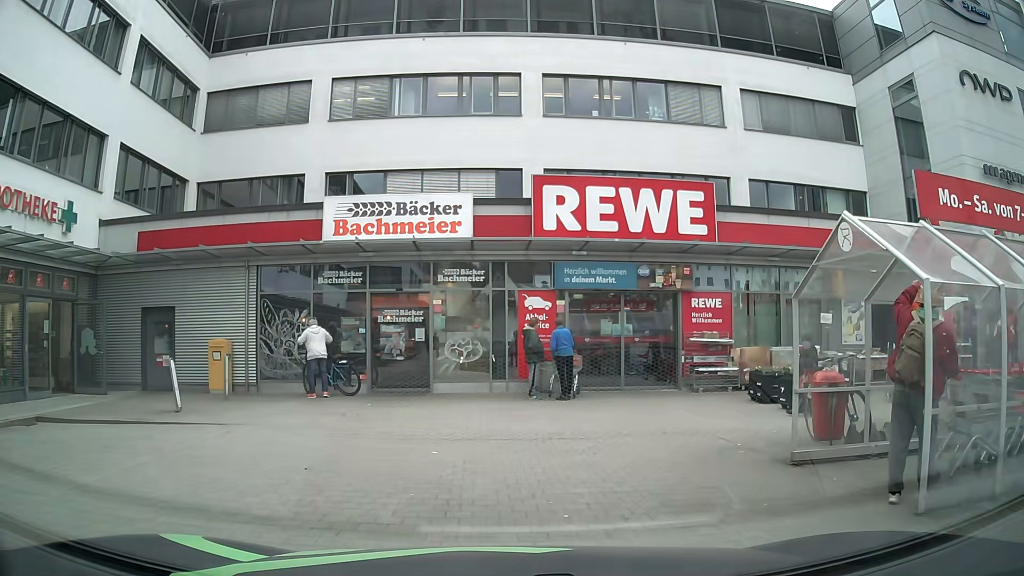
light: Day
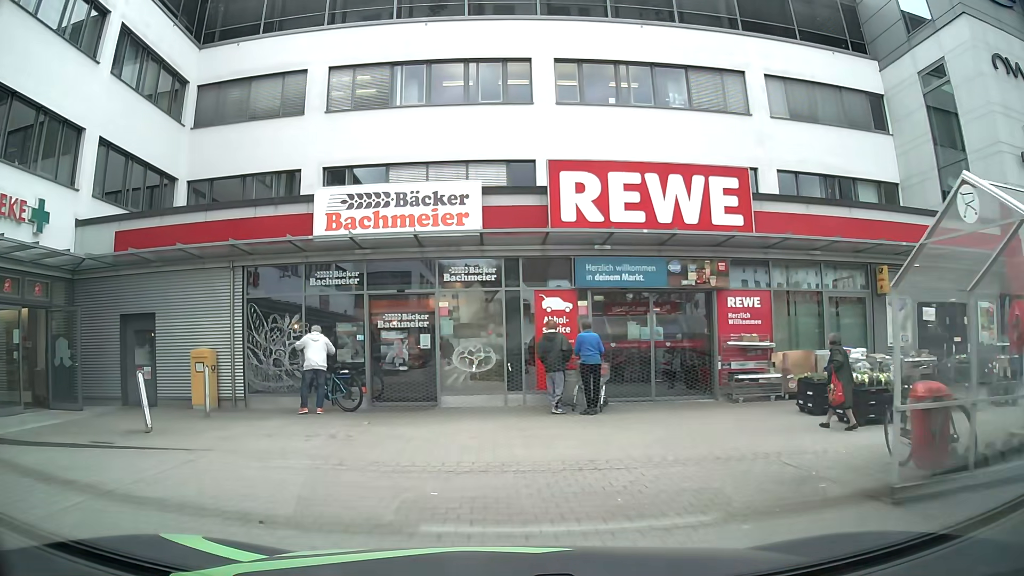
(0.0, +1.8) m; 0°
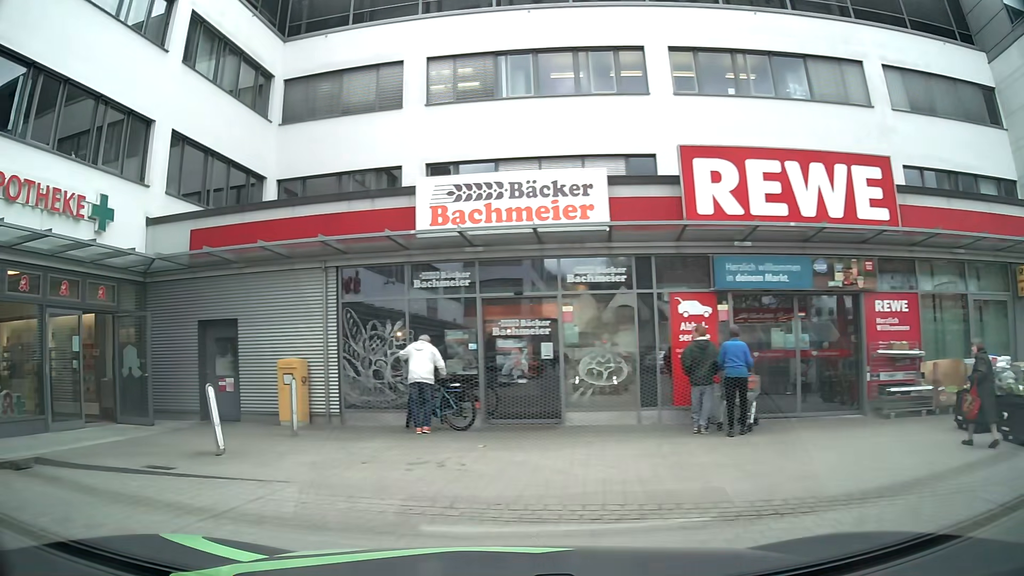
(-0.1, +1.8) m; -7°
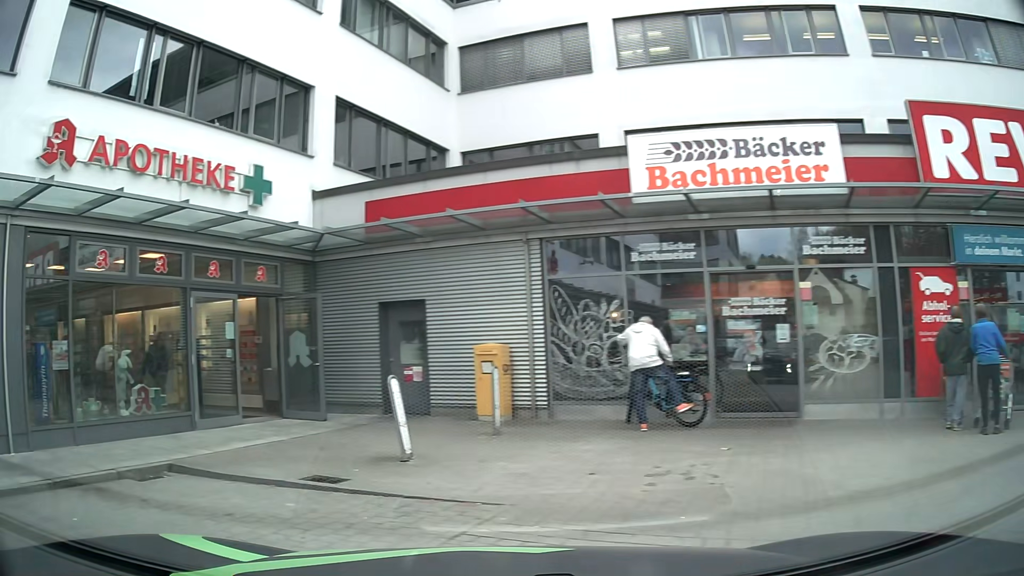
(-0.3, +1.7) m; -14°
